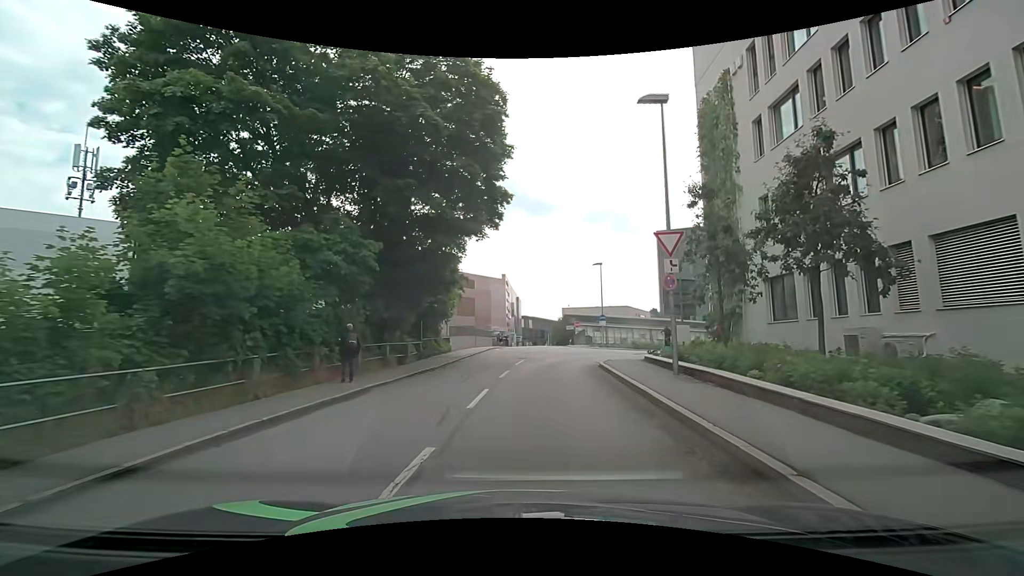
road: residential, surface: asphalt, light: Day
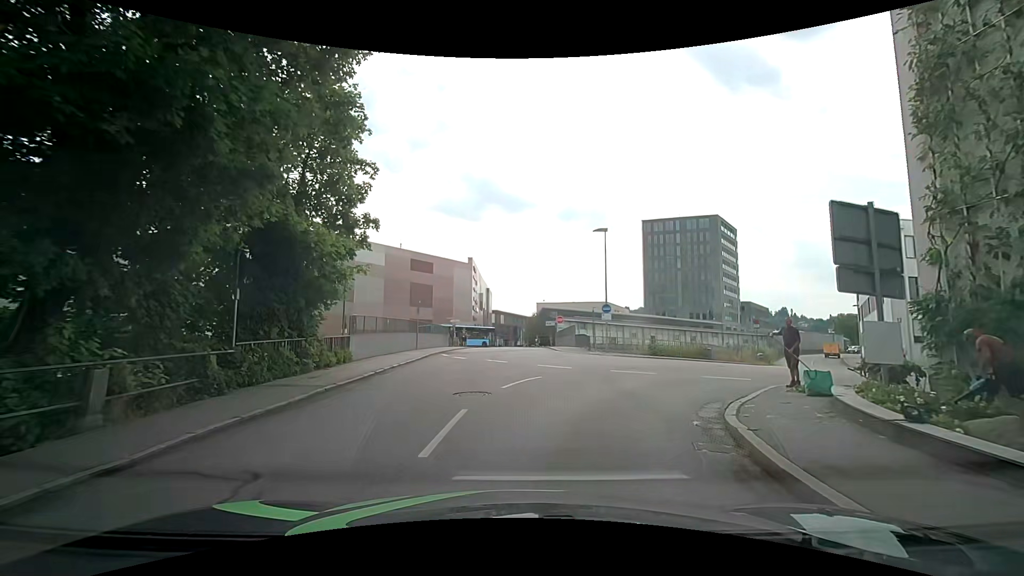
(+0.5, +15.5) m; +3°
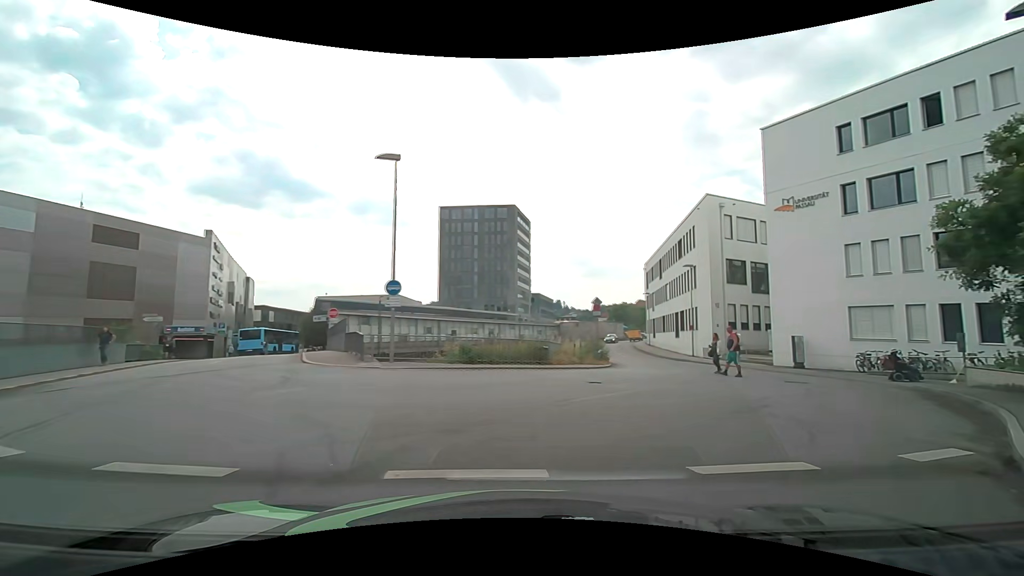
(+1.8, +12.9) m; +21°
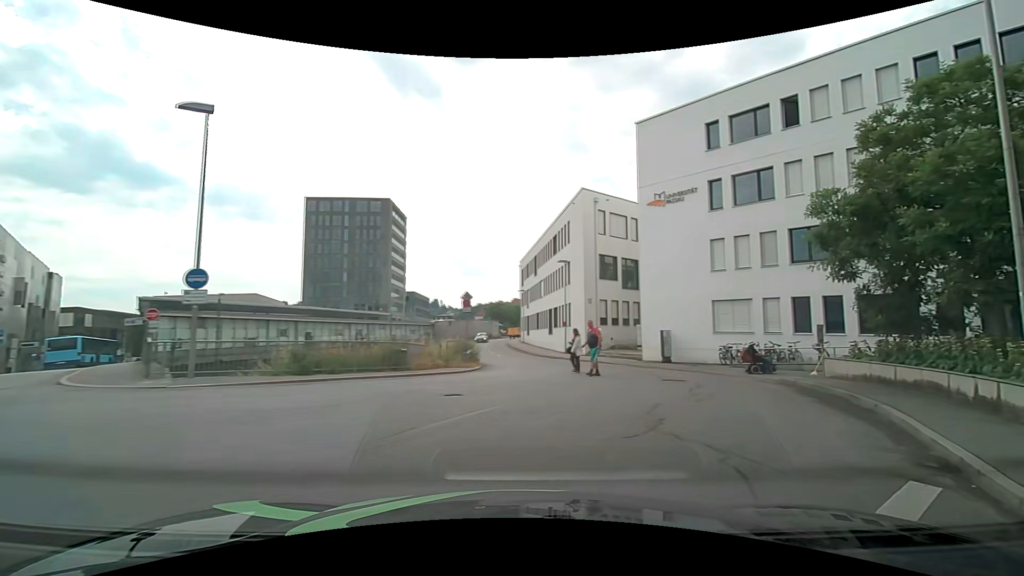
(+0.4, +3.0) m; +15°
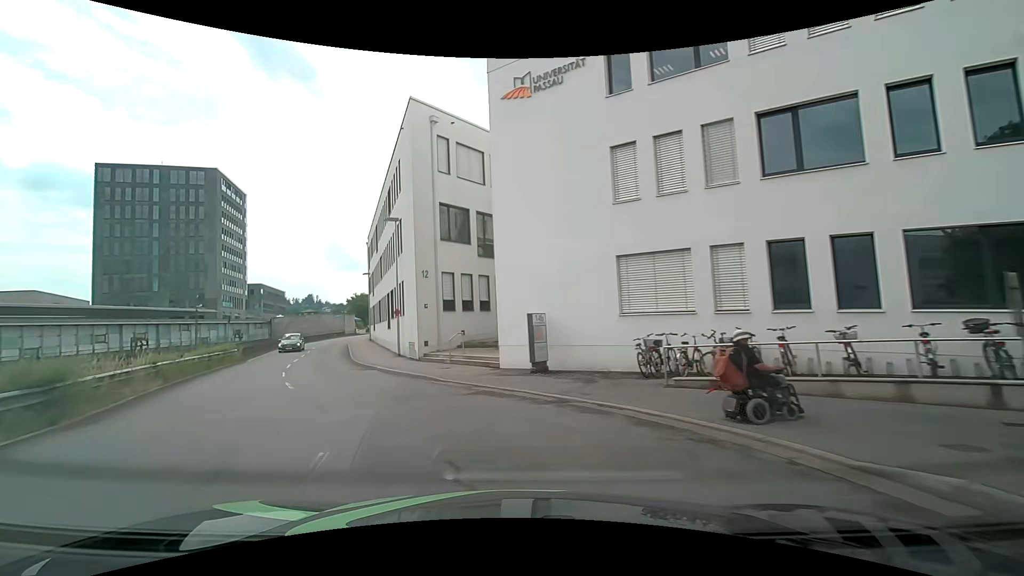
(+4.4, +13.9) m; +16°
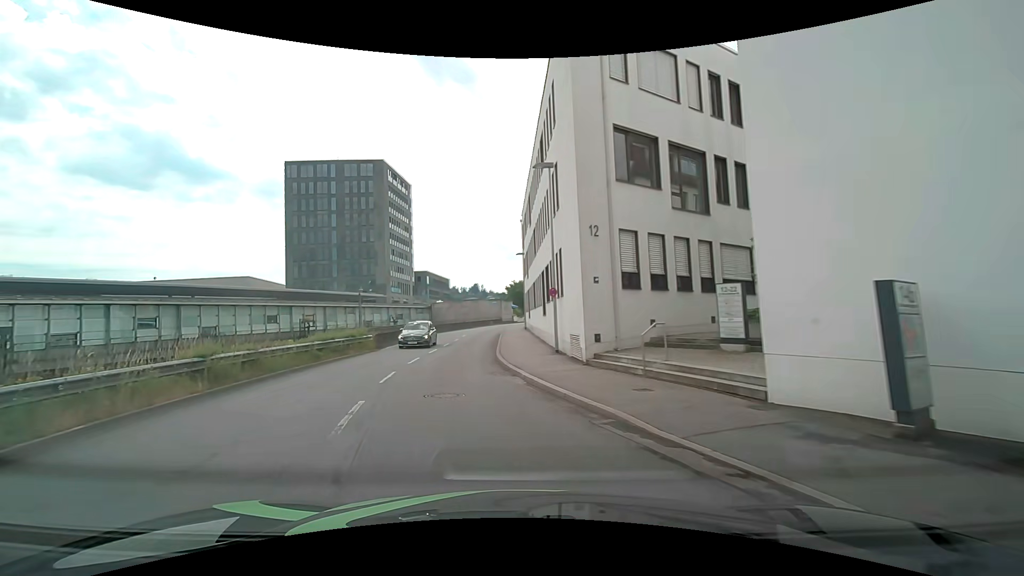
(-1.5, +8.7) m; -18°
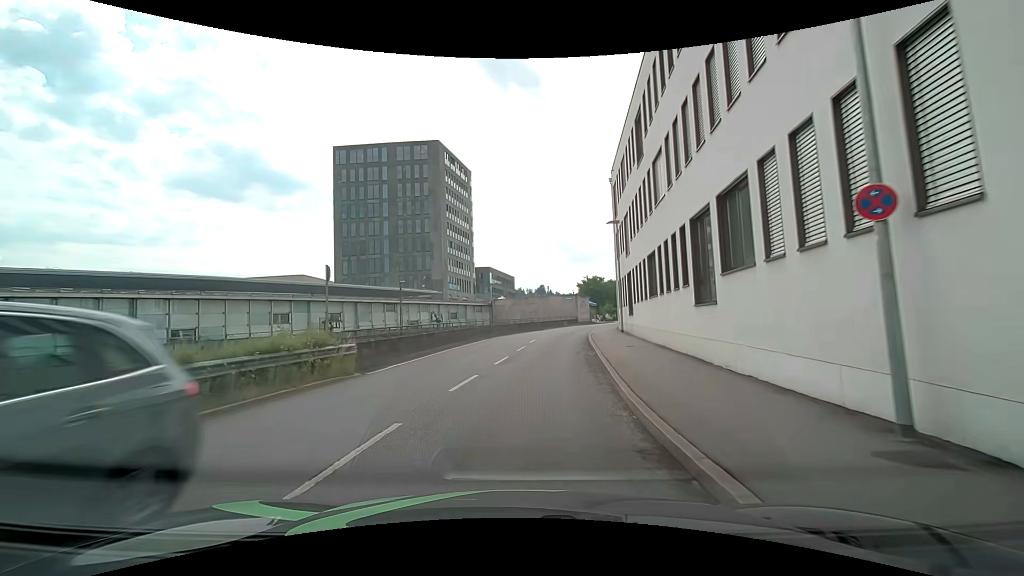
(-1.7, +15.0) m; -8°
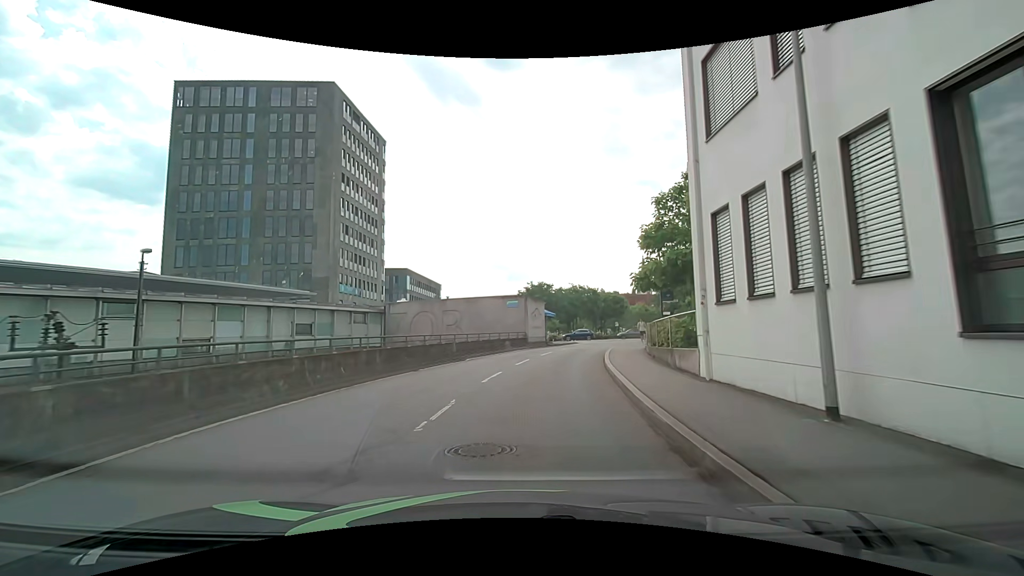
(+1.5, +27.1) m; +7°
